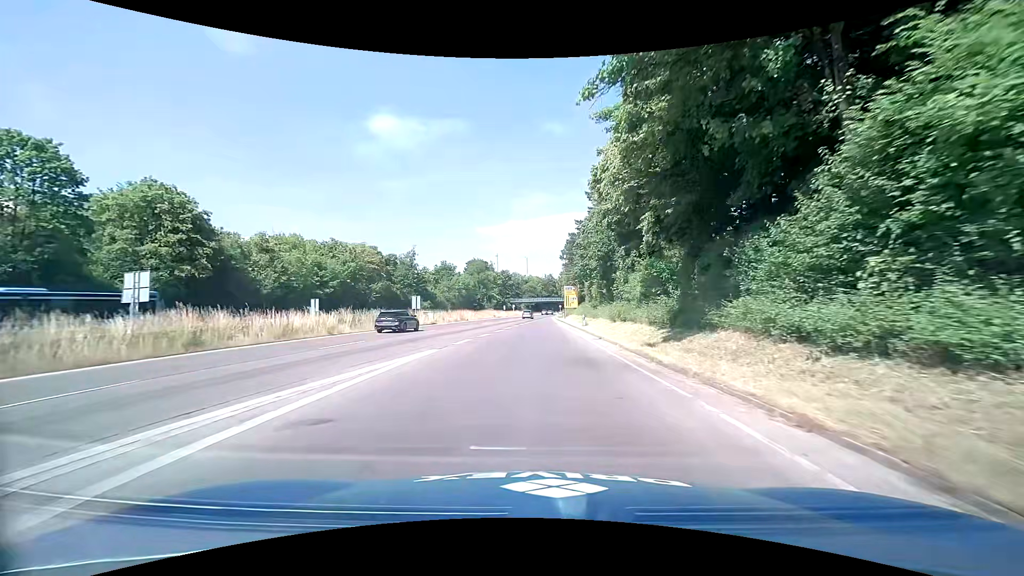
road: trunk_link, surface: asphalt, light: Day
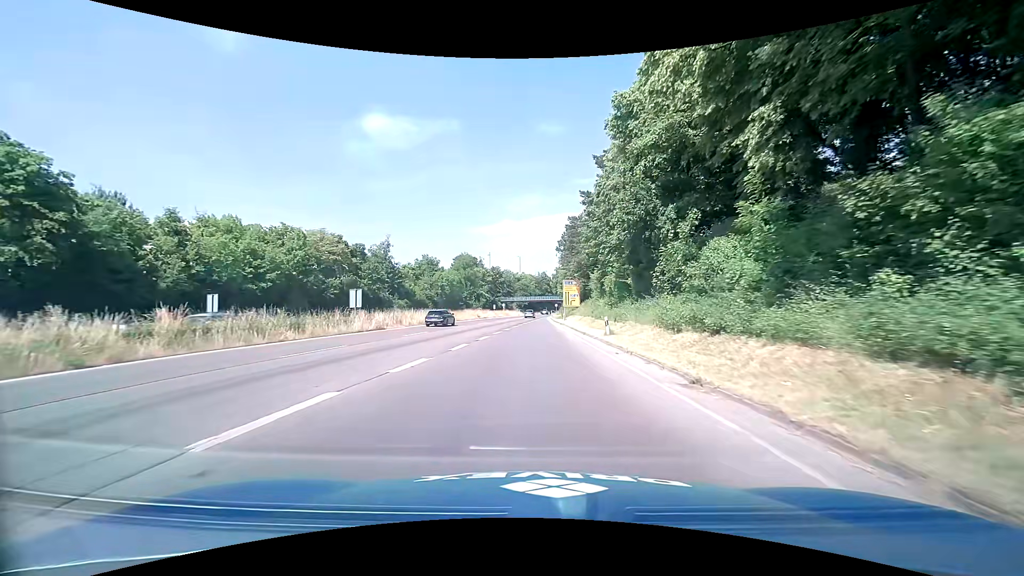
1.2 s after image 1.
(0.0, +15.5) m; 0°
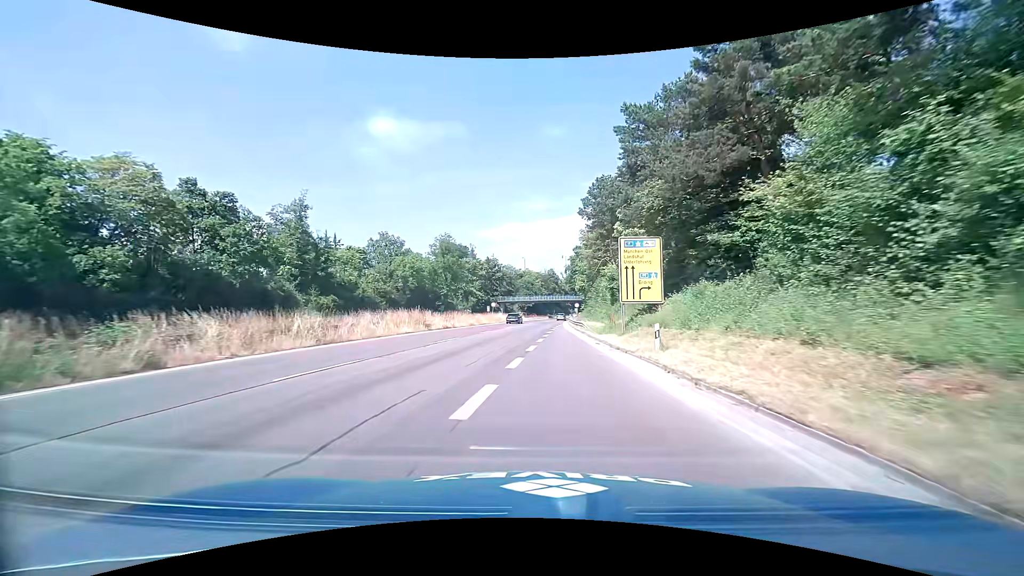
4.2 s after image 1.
(+0.2, +41.0) m; -1°
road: trunk
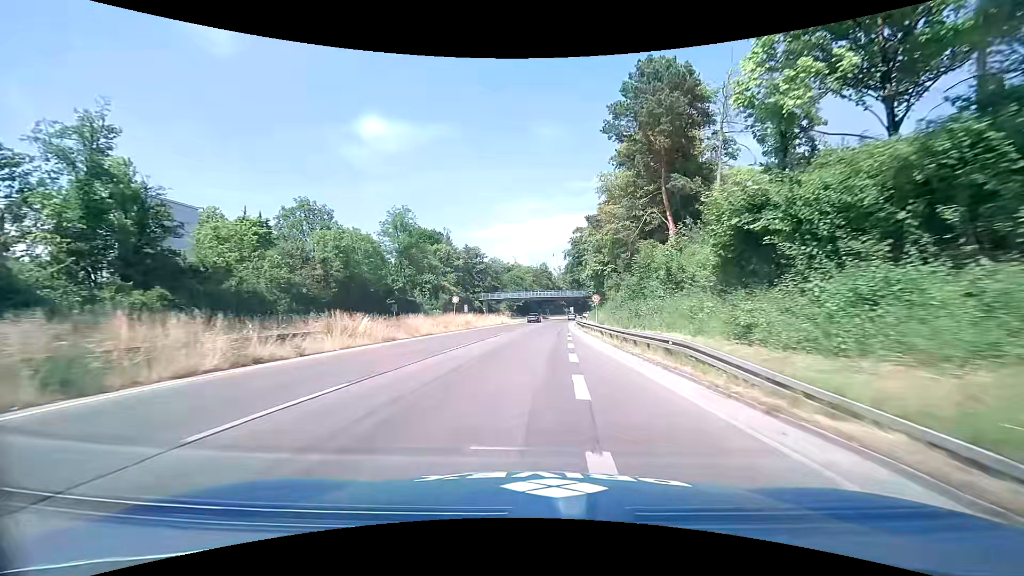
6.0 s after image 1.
(+0.4, +28.7) m; +2°
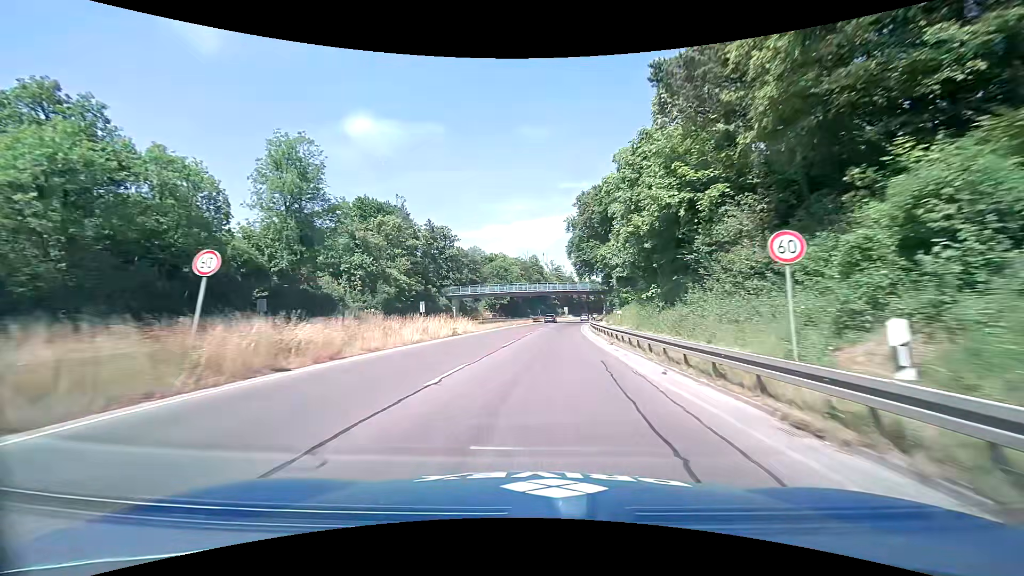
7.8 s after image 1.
(+0.3, +32.1) m; +1°
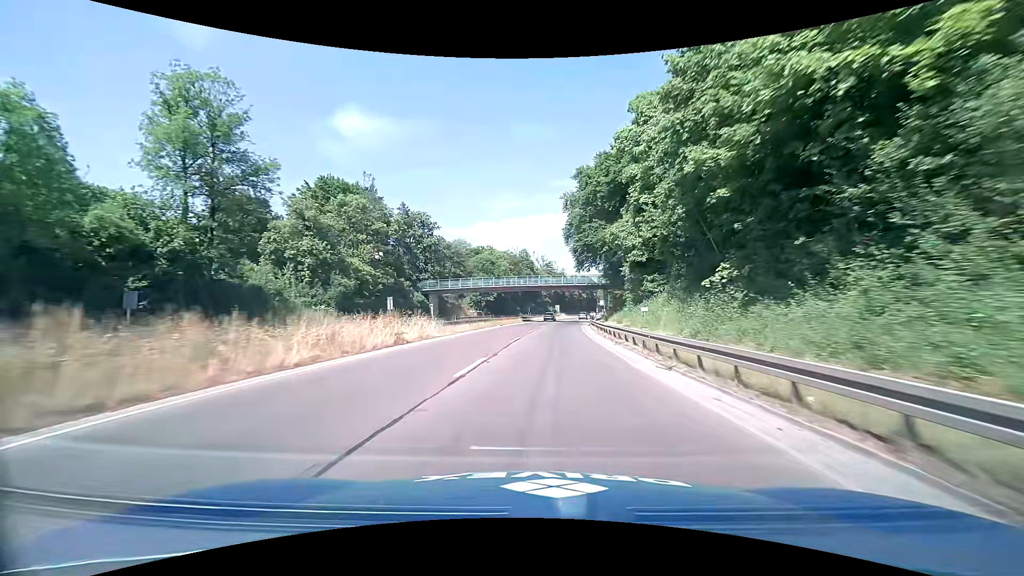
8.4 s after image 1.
(+0.2, +11.4) m; +2°
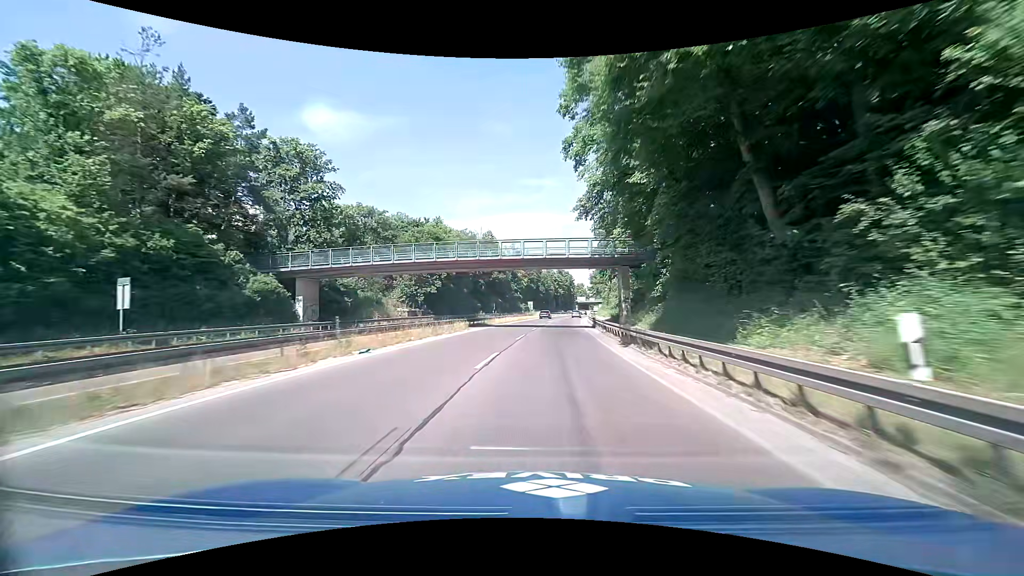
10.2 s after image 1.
(+1.2, +34.7) m; +3°
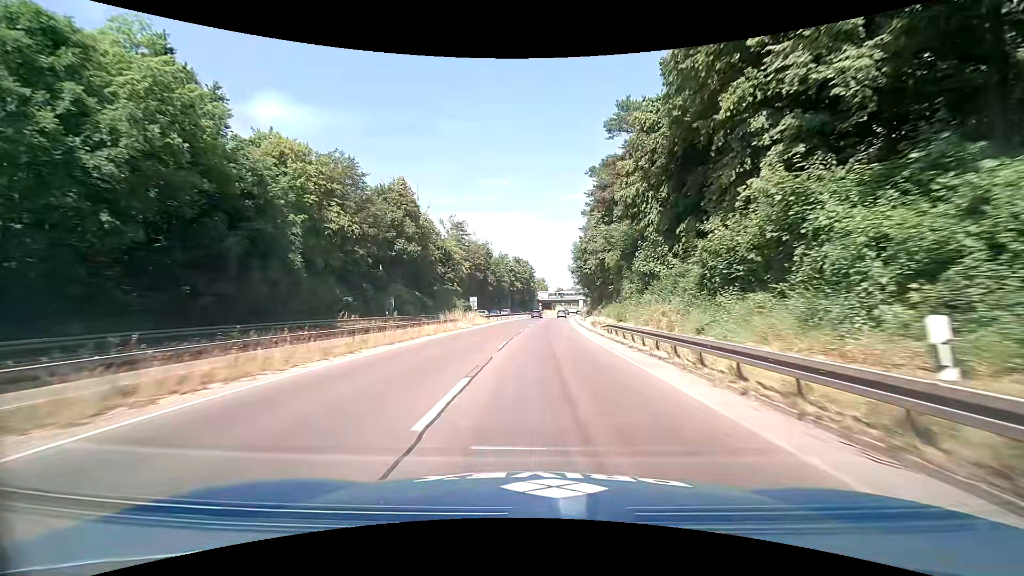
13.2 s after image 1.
(+2.1, +53.6) m; +4°
